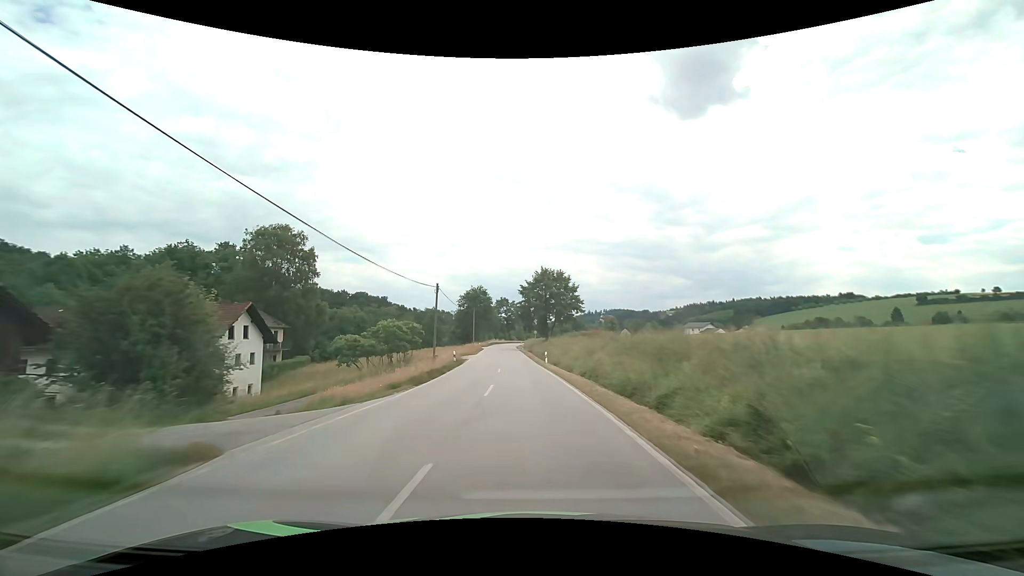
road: secondary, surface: asphalt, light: Day
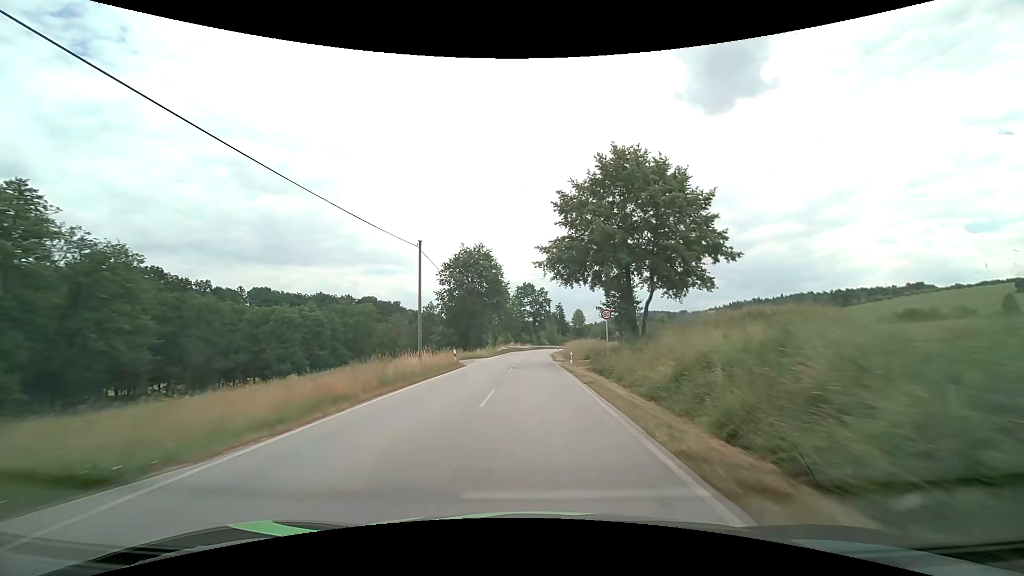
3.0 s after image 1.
(-2.0, +51.3) m; -4°
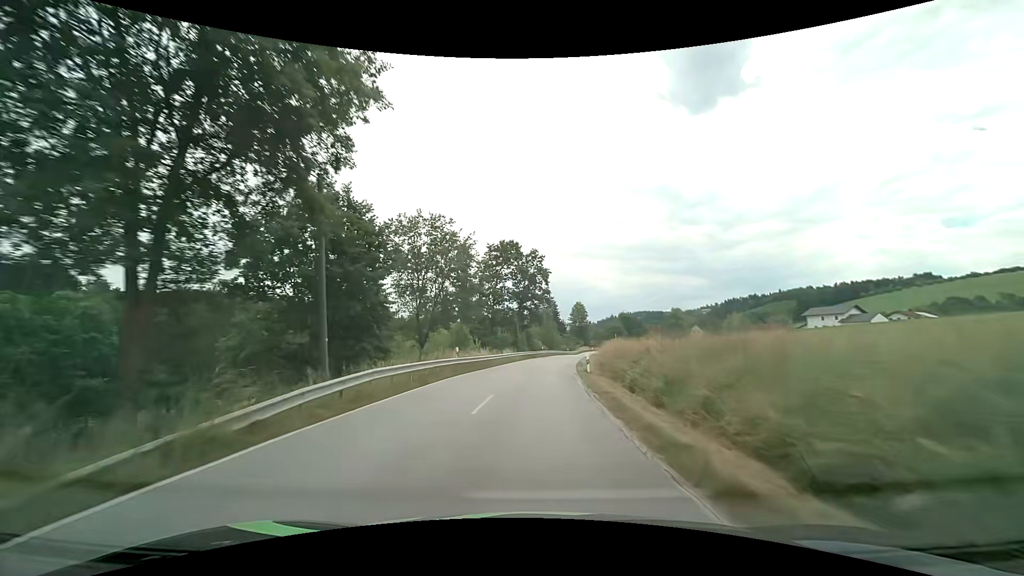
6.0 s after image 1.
(+0.2, +48.9) m; +1°
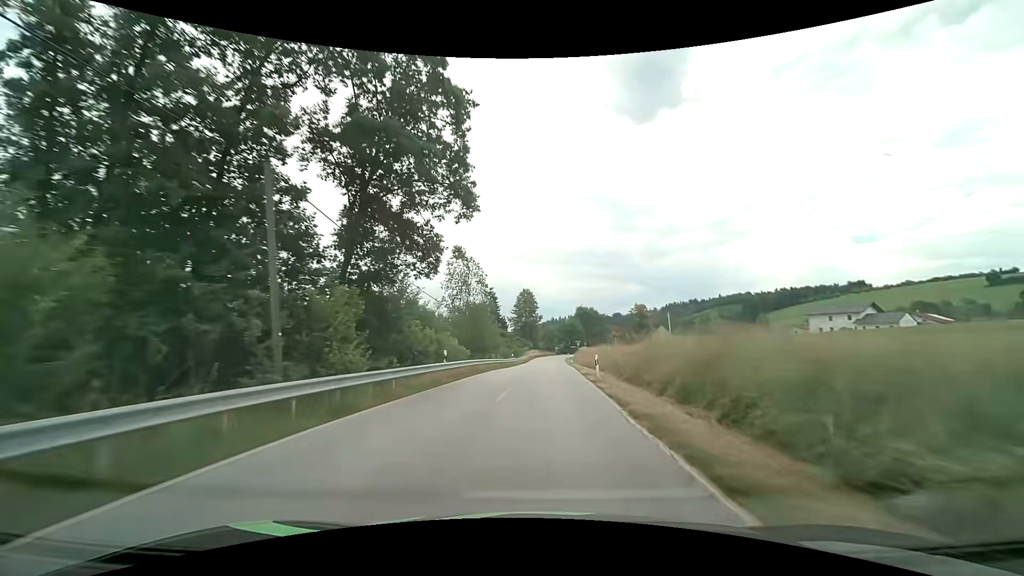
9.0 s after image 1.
(+2.4, +46.4) m; +7°
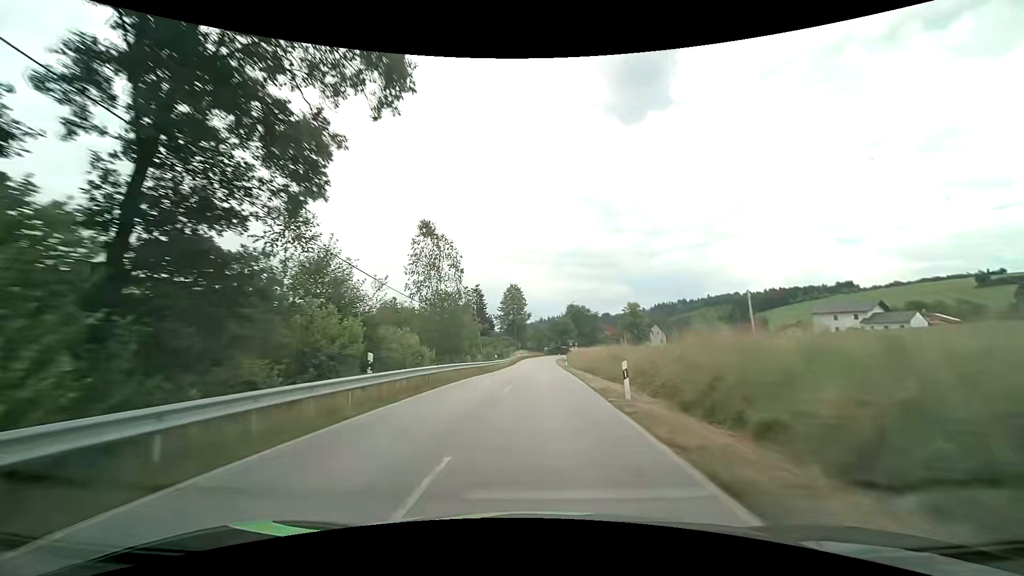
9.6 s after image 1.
(+0.1, +9.2) m; +1°
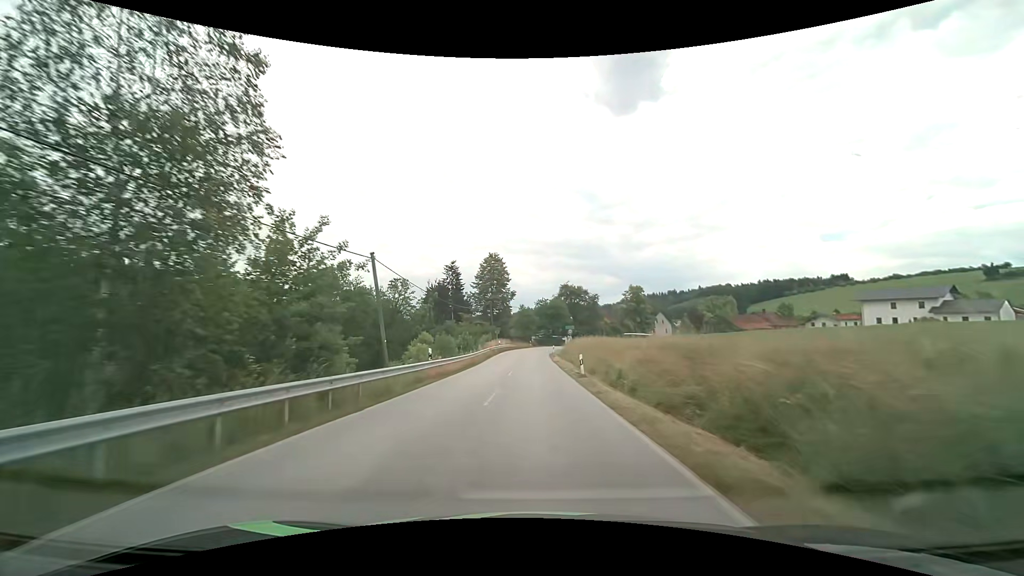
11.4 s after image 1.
(+0.4, +26.6) m; +1°
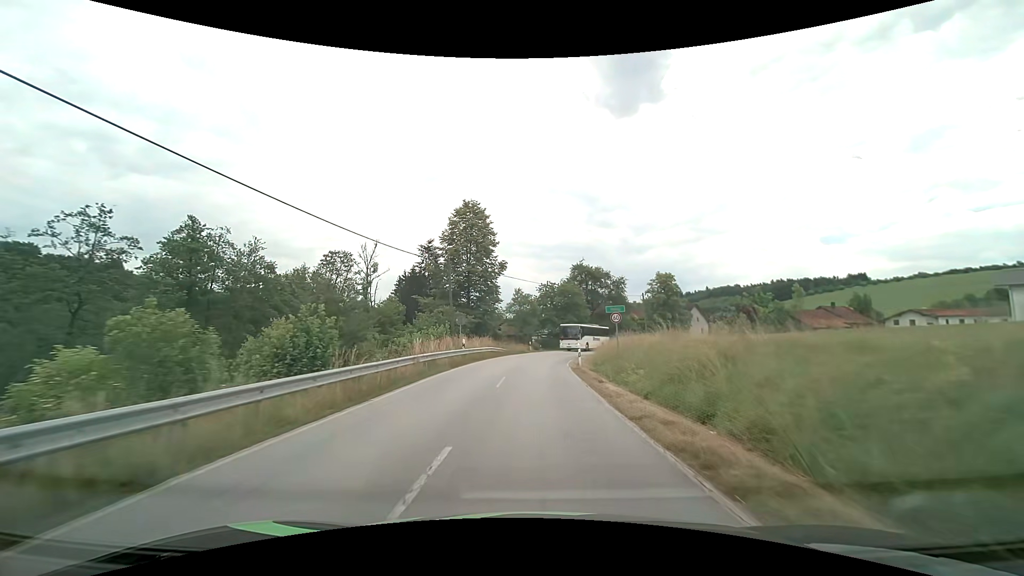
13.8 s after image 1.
(+0.1, +33.0) m; 0°
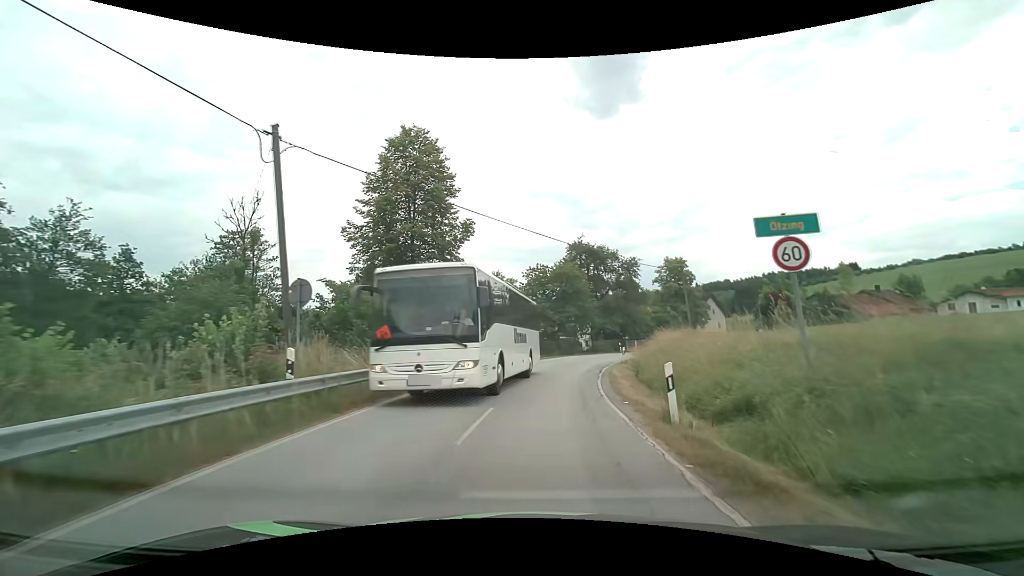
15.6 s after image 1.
(+0.2, +19.6) m; +1°
(0, +10) (+1, +20) (+3, +30) (+6, +39) (+10, +49) (+15, +57) (+20, +66) (+25, +74) (+31, +82) (+37, +91) m
